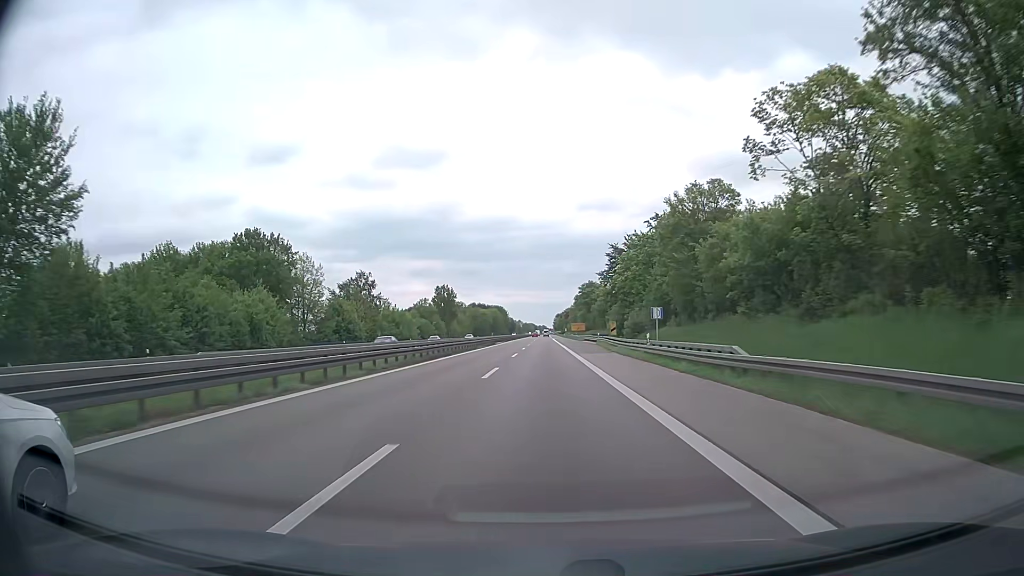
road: trunk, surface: asphalt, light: Day
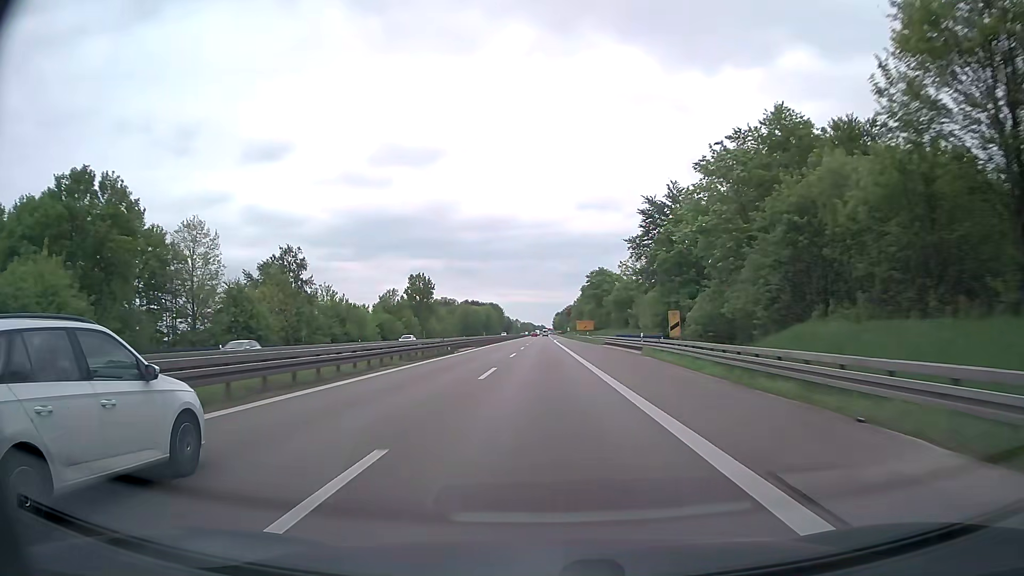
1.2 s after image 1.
(0.0, +36.5) m; 0°
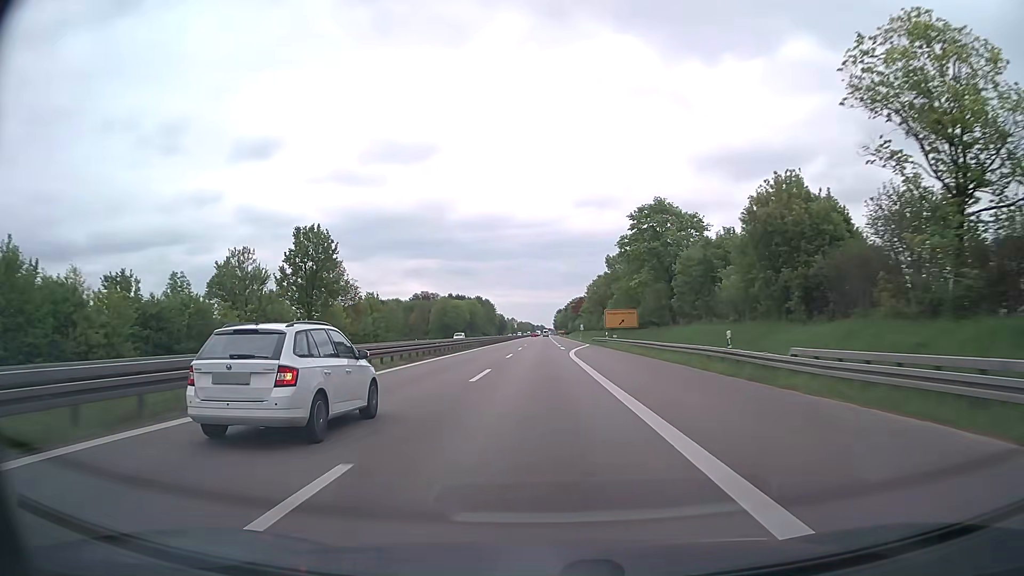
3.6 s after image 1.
(-0.1, +73.1) m; 0°
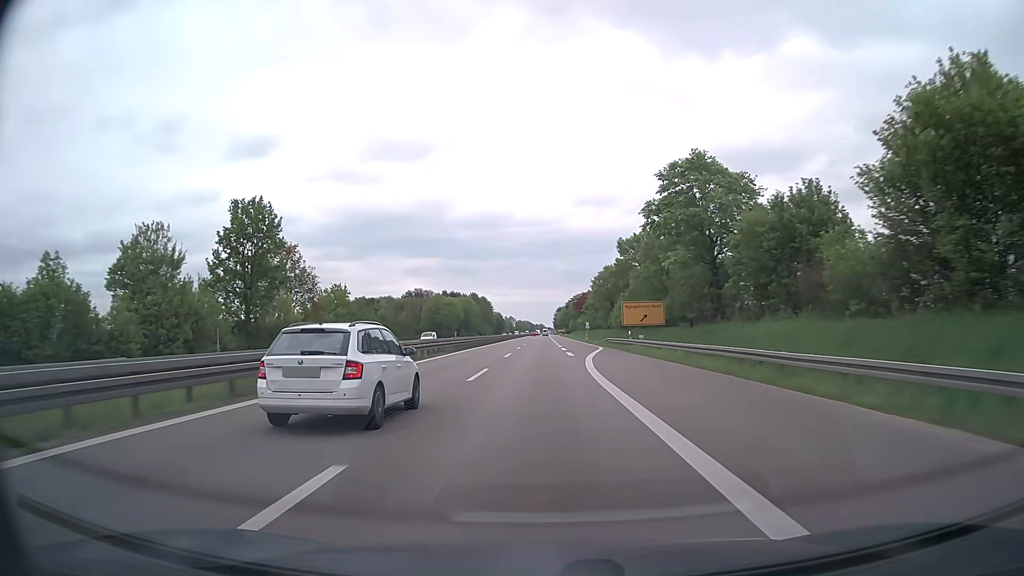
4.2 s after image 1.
(-0.1, +18.2) m; 0°
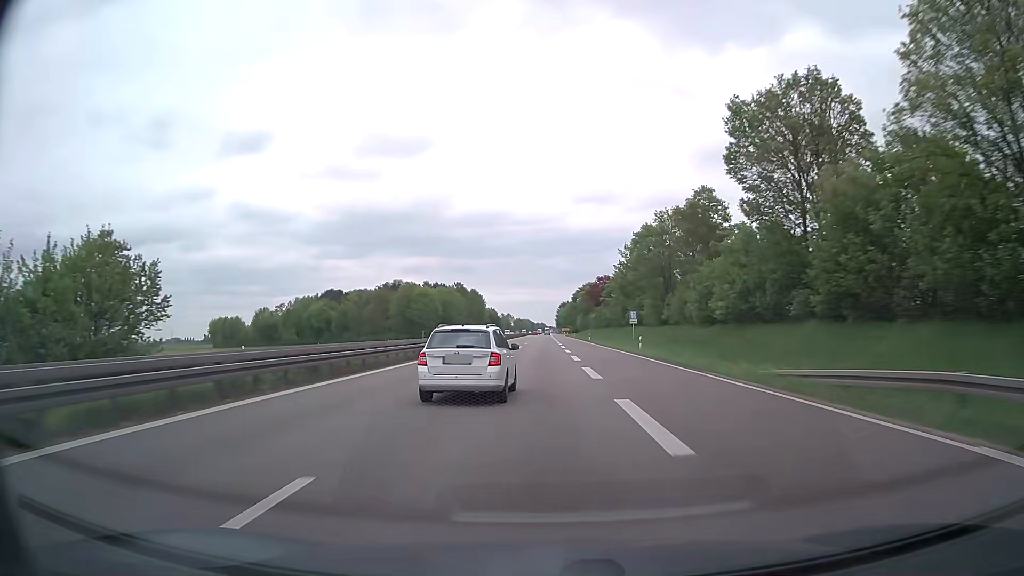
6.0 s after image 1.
(0.0, +54.7) m; 0°
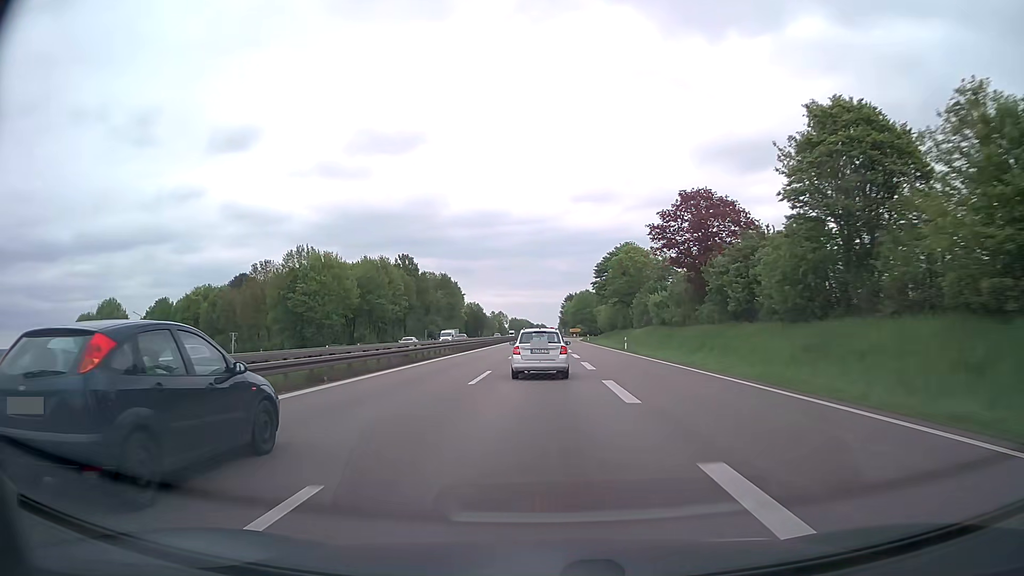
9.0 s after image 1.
(-0.1, +90.6) m; 0°
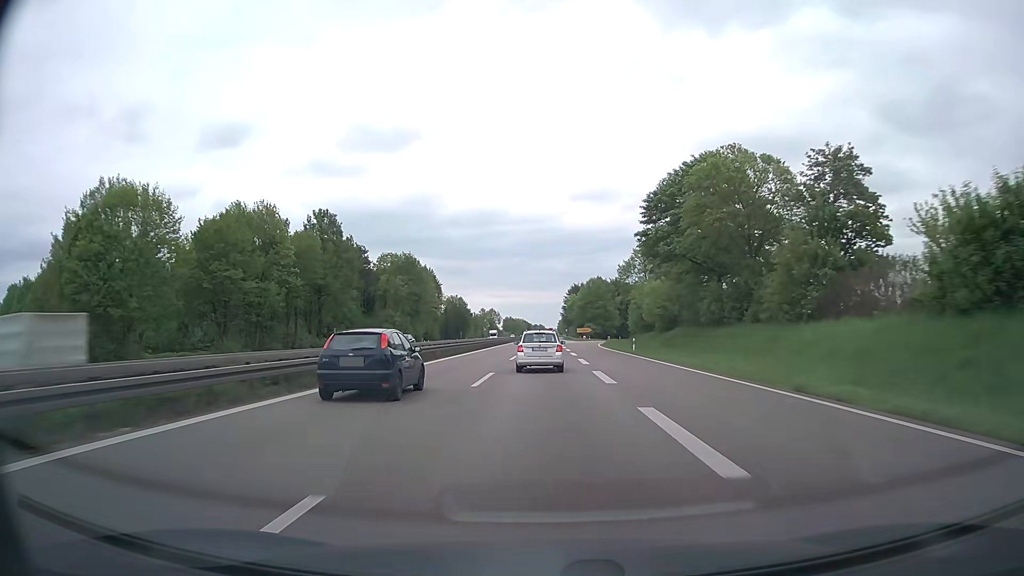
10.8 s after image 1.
(0.0, +54.5) m; 0°
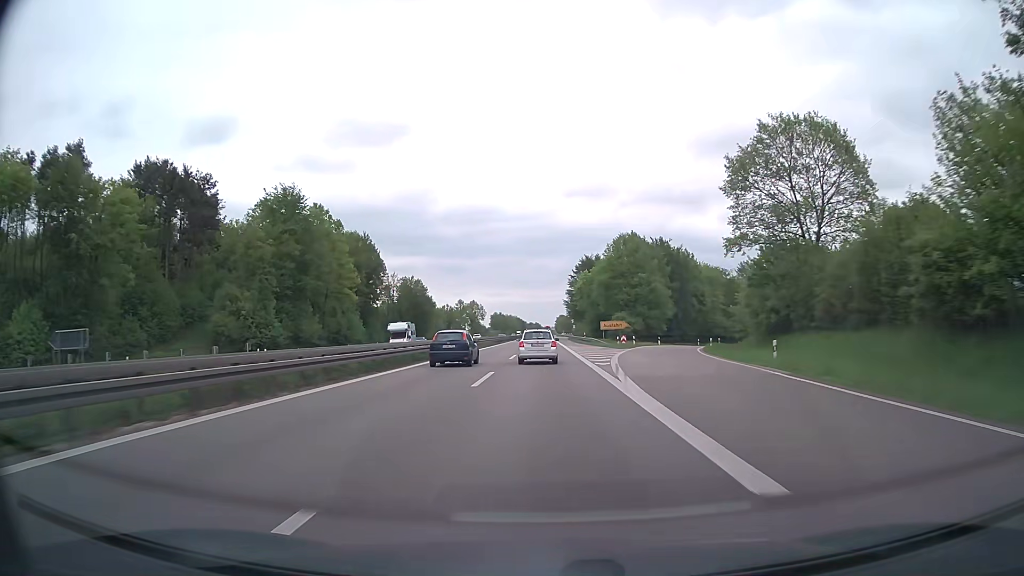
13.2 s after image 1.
(+0.3, +72.8) m; 0°
(0, +10) (0, +20) (0, +30) (0, +40) (0, +50) (0, +60) (0, +70) (0, +80) (0, +90) (0, +100) m
